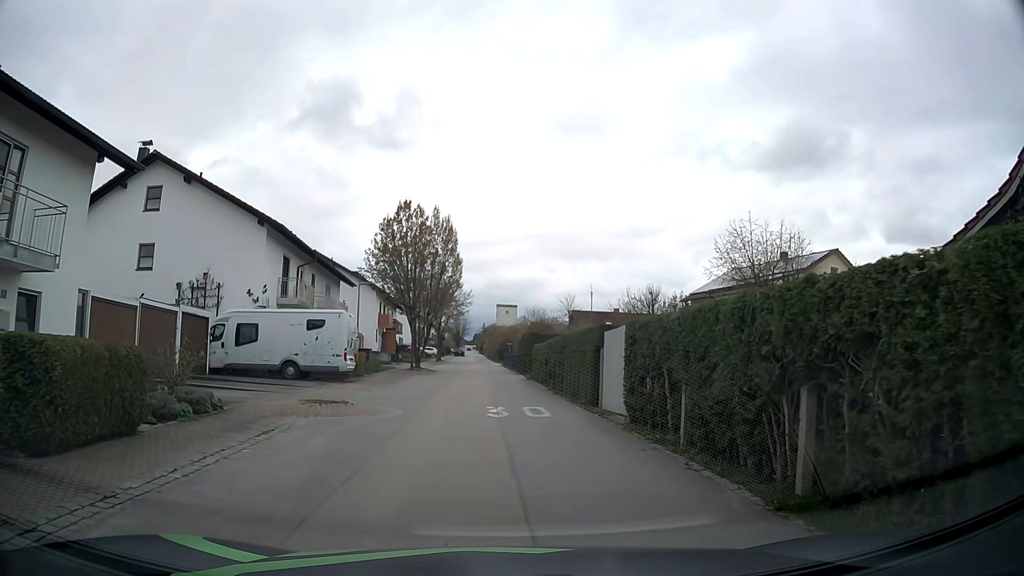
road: residential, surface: asphalt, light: Day
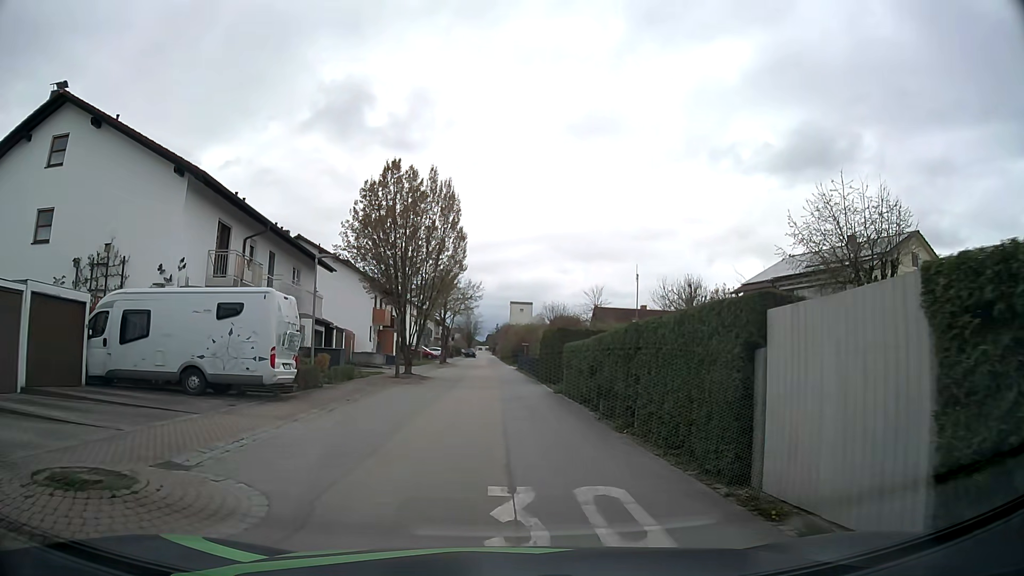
(0.0, +9.4) m; 0°
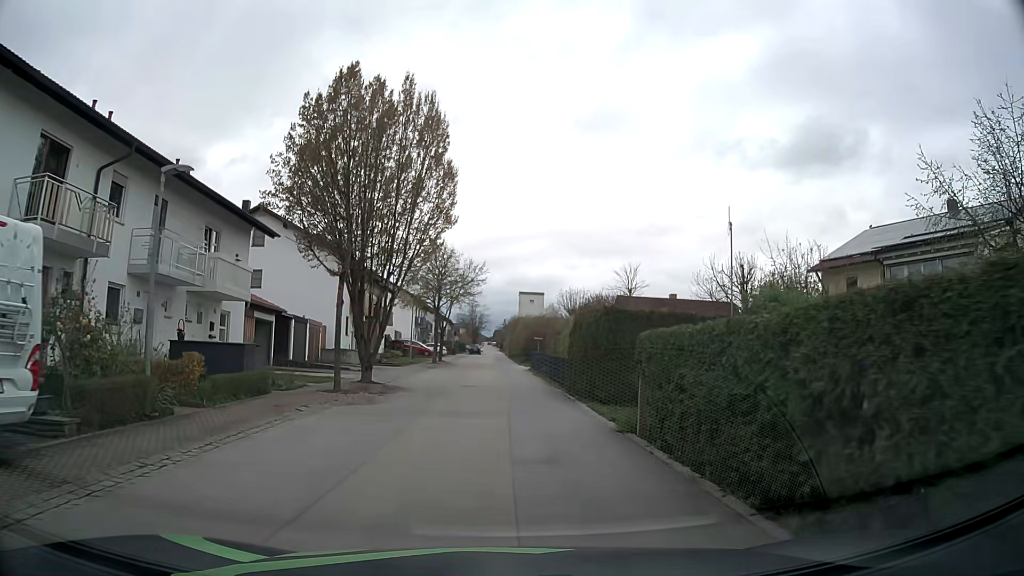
(-0.1, +11.0) m; -1°
(0, +10) (0, +20) (0, +30) (0, +40) (-1, +50) (-1, +60) (-1, +70) (-1, +80) (-1, +90) (-1, +100) m
